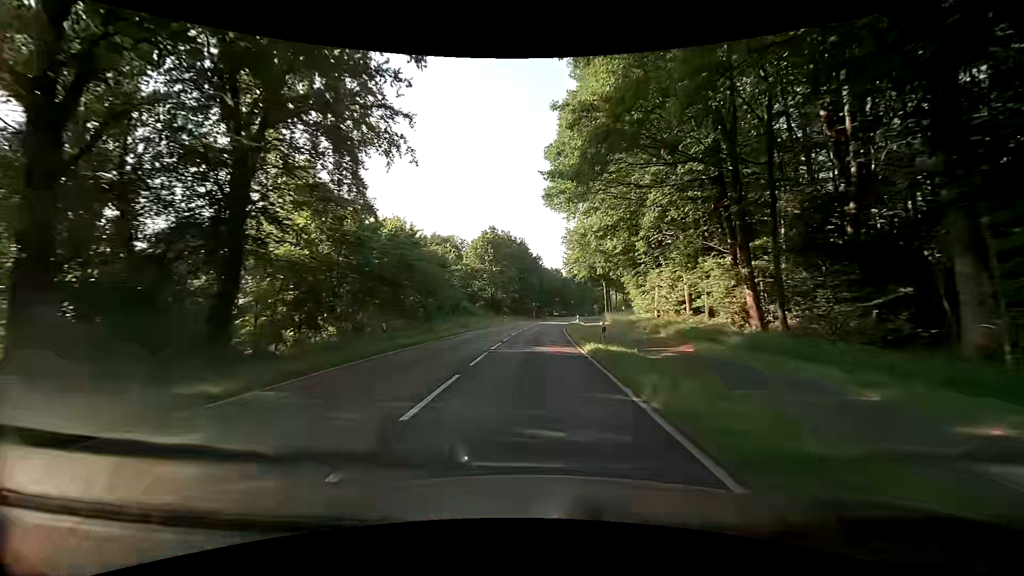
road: secondary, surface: asphalt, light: Day
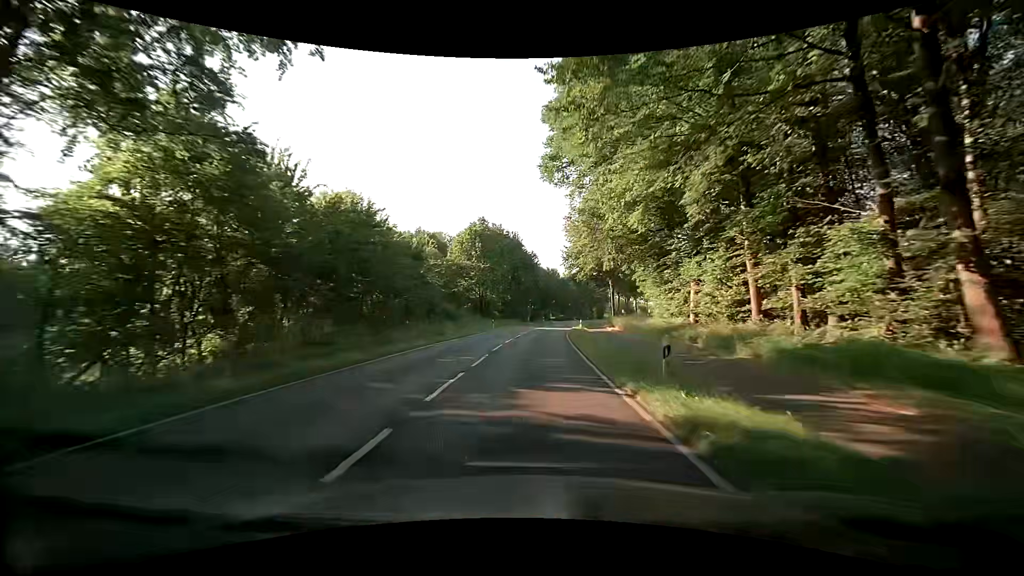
(0.0, +10.7) m; 0°
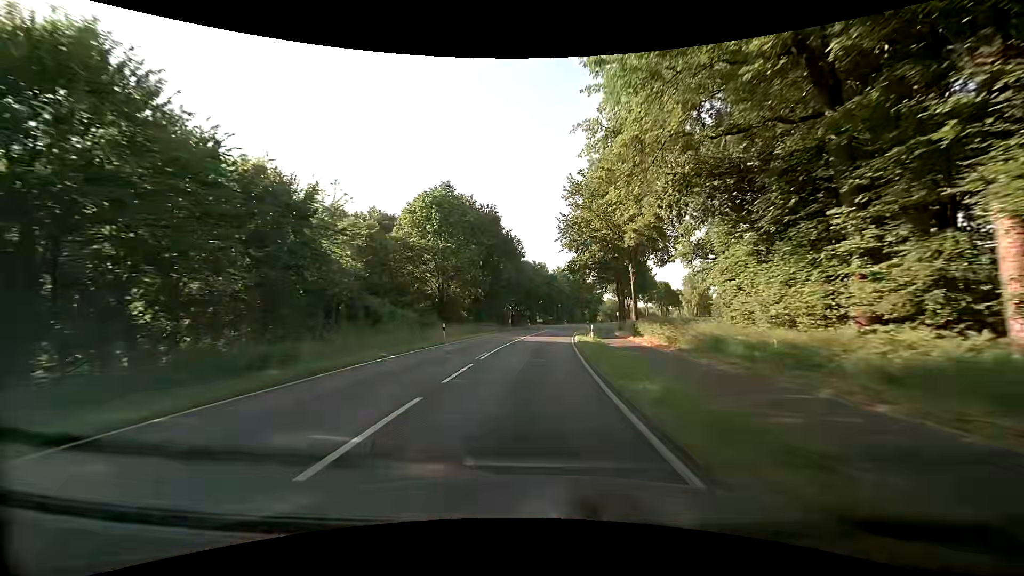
(+0.3, +21.5) m; +2°
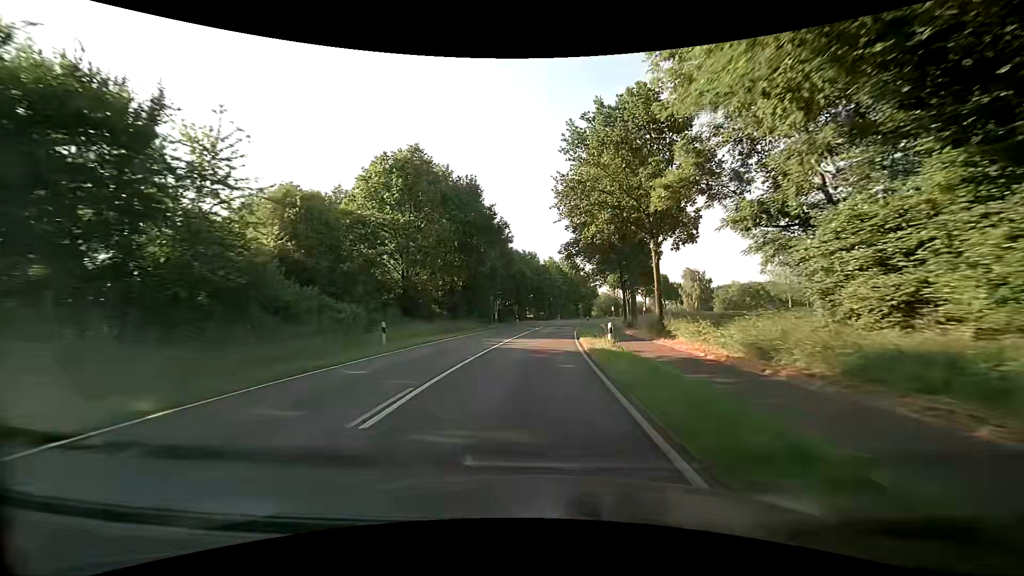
(+0.1, +10.7) m; 0°
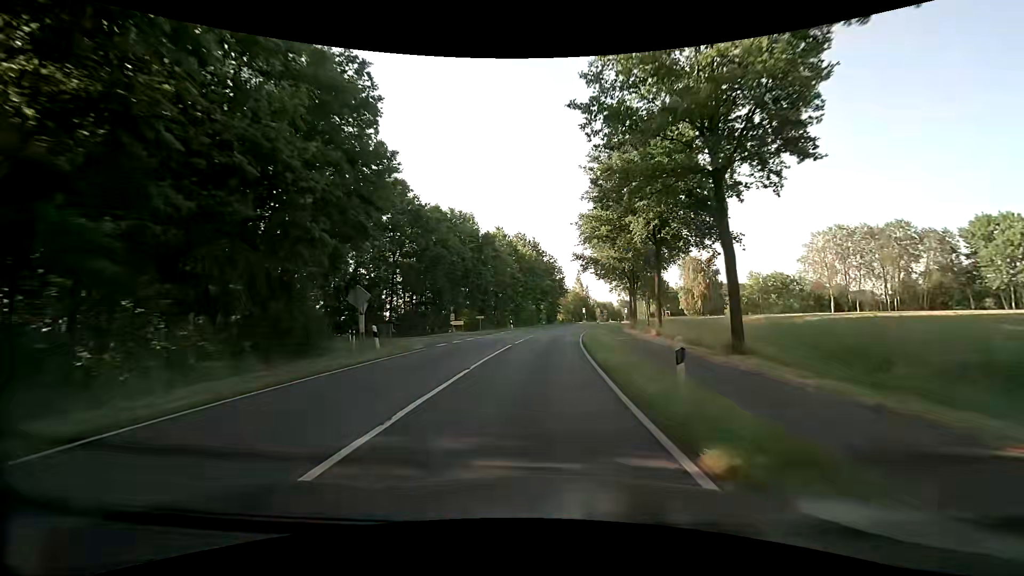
(+2.7, +42.8) m; +6°
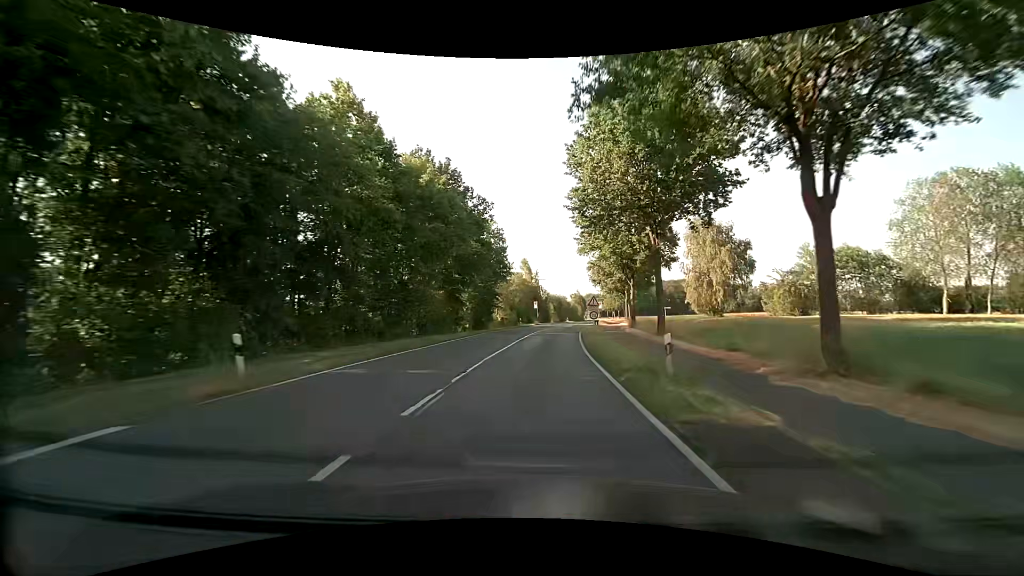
(+2.5, +42.8) m; +7°
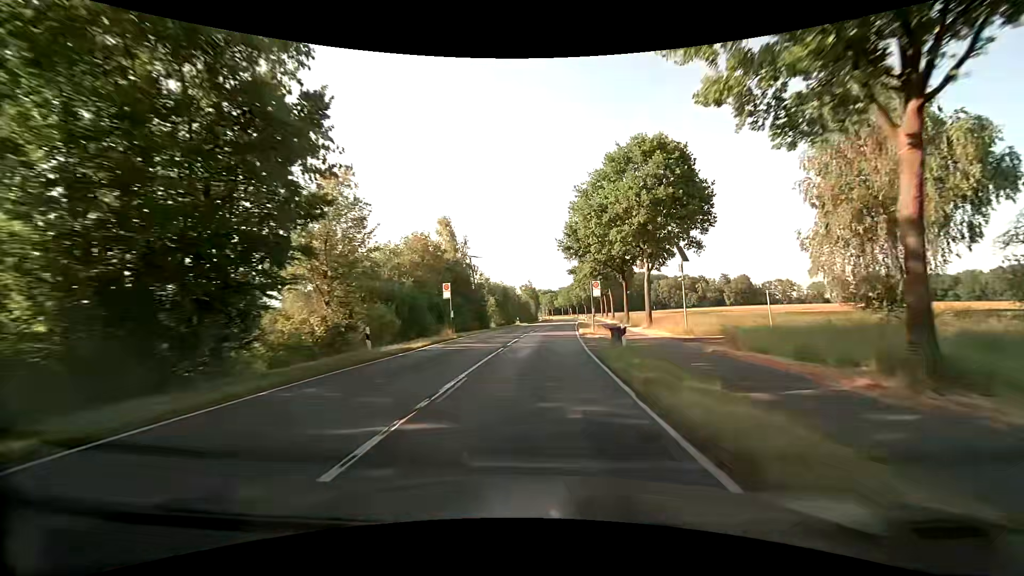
(+2.3, +43.0) m; +6°
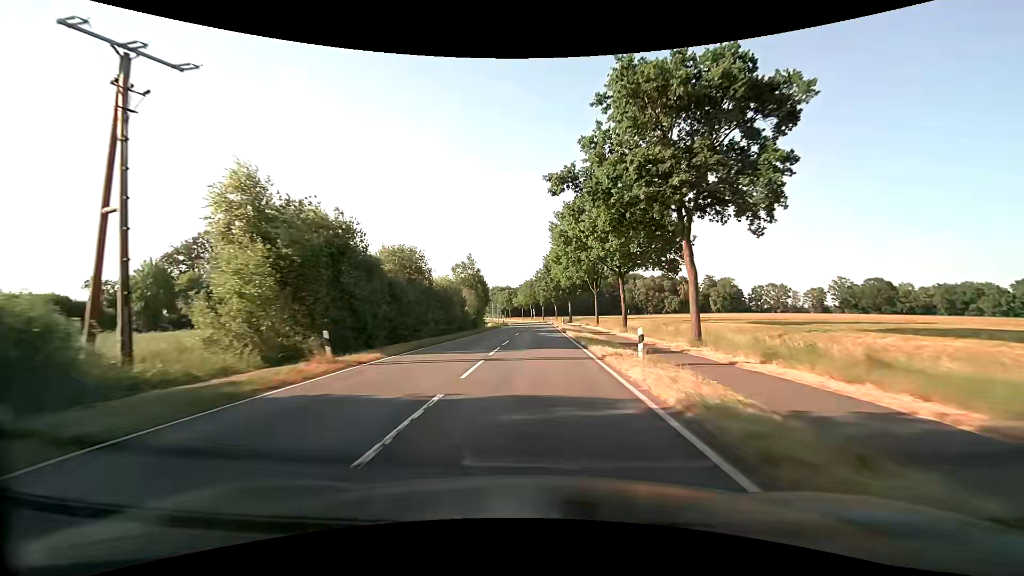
(+2.3, +53.9) m; +4°
(0, +10) (0, +20) (0, +30) (0, +40) (+1, +50) (+1, +60) (+1, +70) (+1, +80) (+1, +90) (0, +100) m
